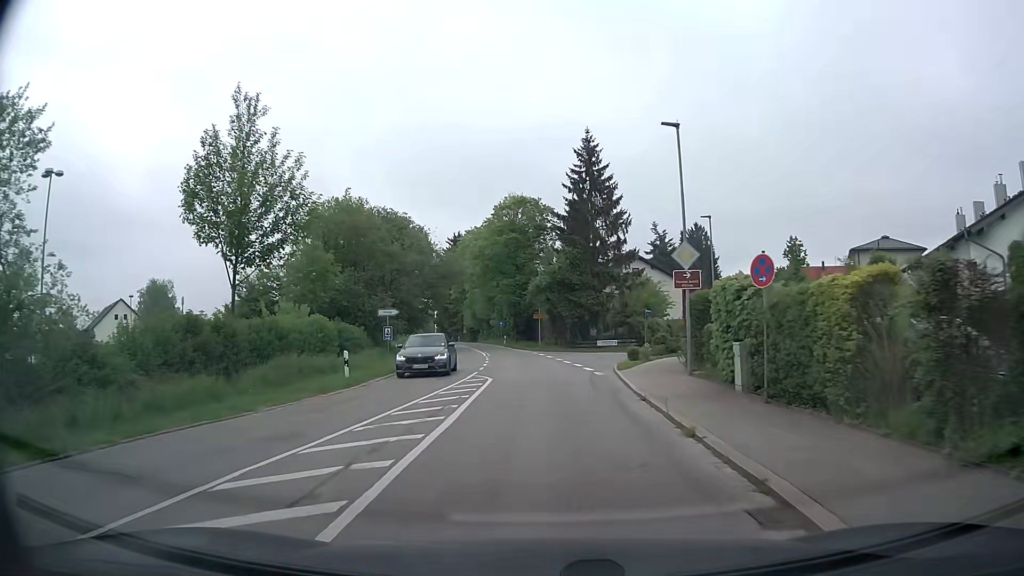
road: tertiary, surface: asphalt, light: Day
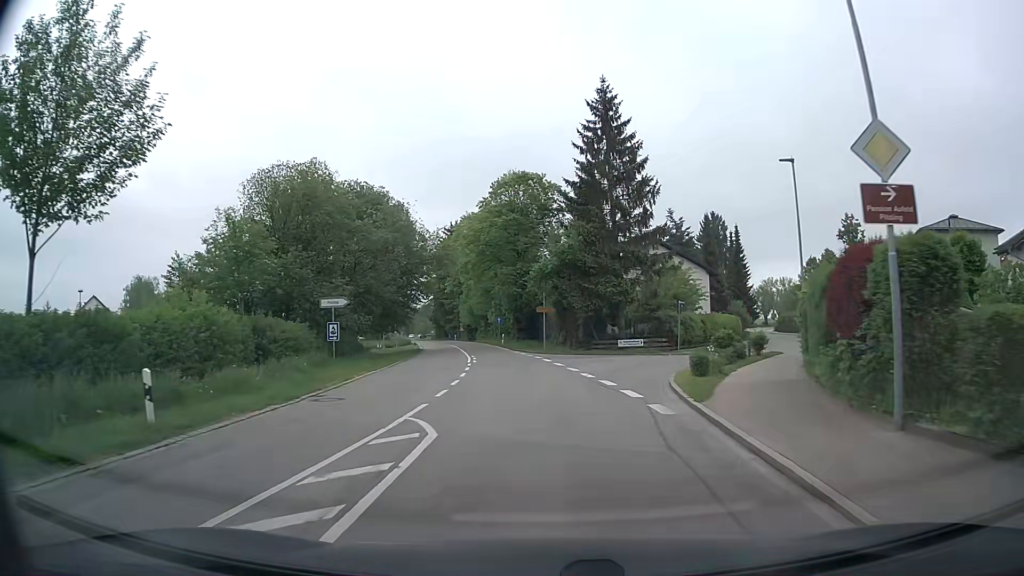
(-0.1, +11.2) m; 0°
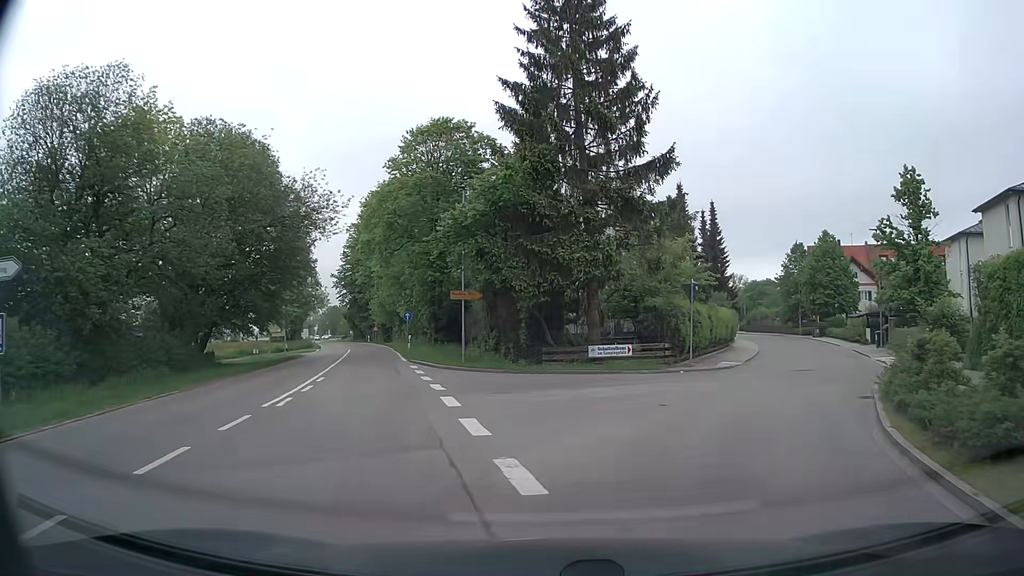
(+0.4, +16.9) m; +5°
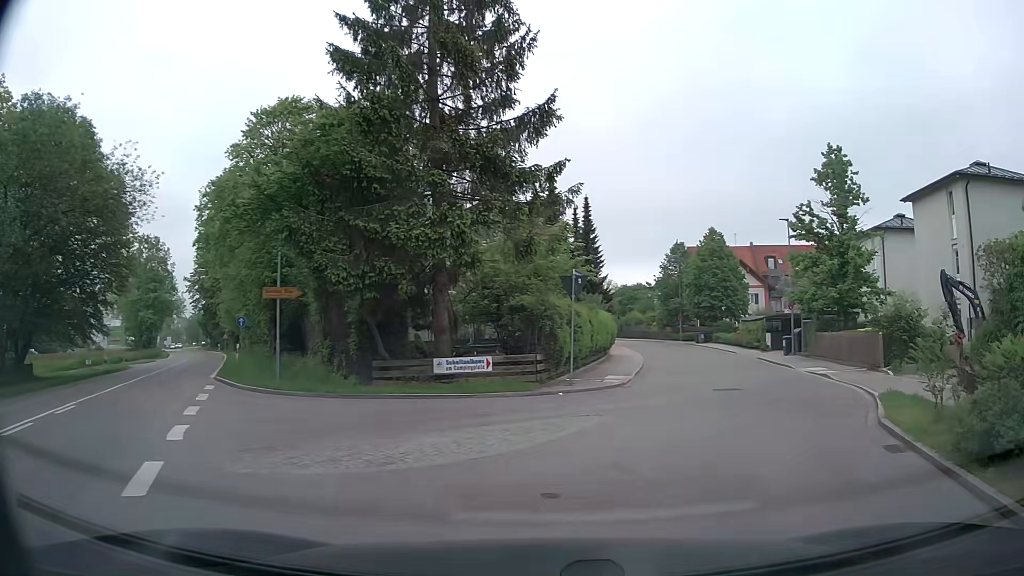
(+0.6, +6.0) m; +11°
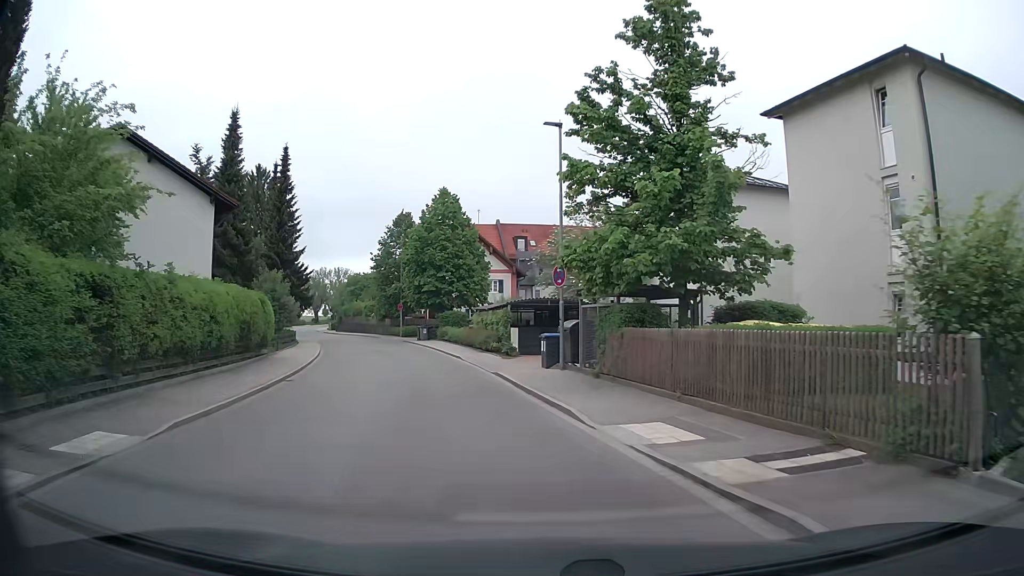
(+4.8, +15.5) m; +22°
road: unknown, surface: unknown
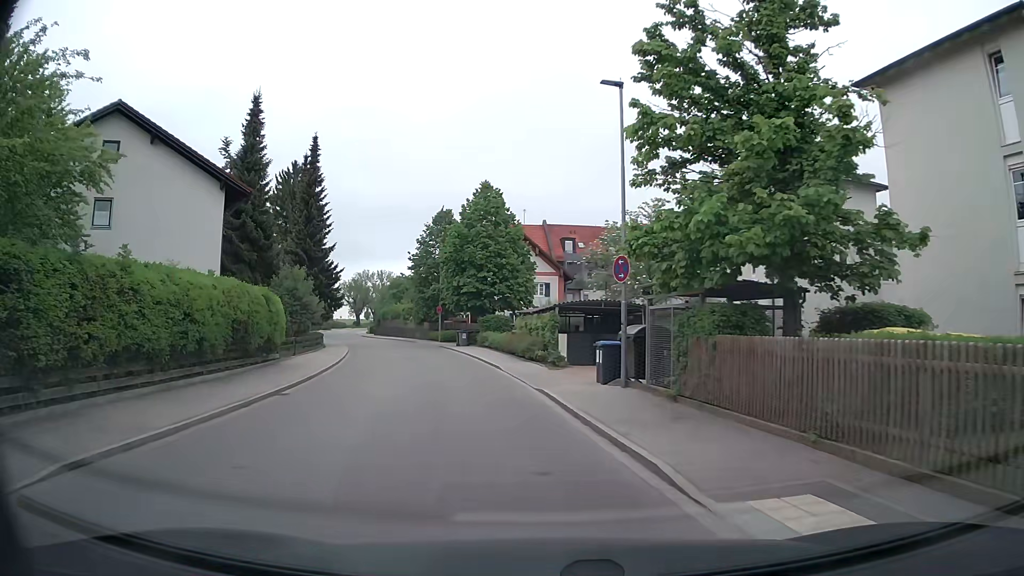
(-0.1, +3.8) m; -4°
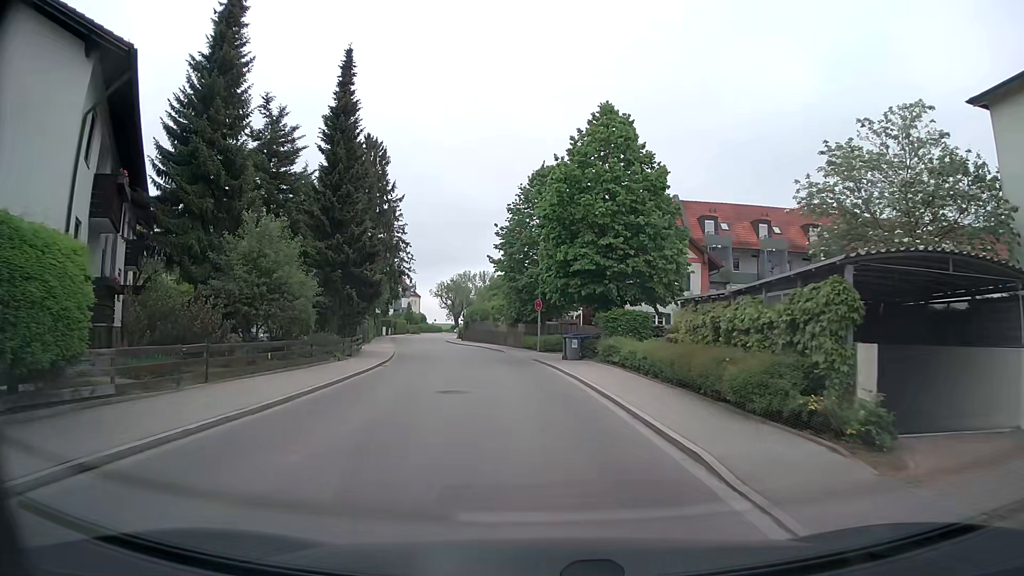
(-1.7, +16.8) m; -9°
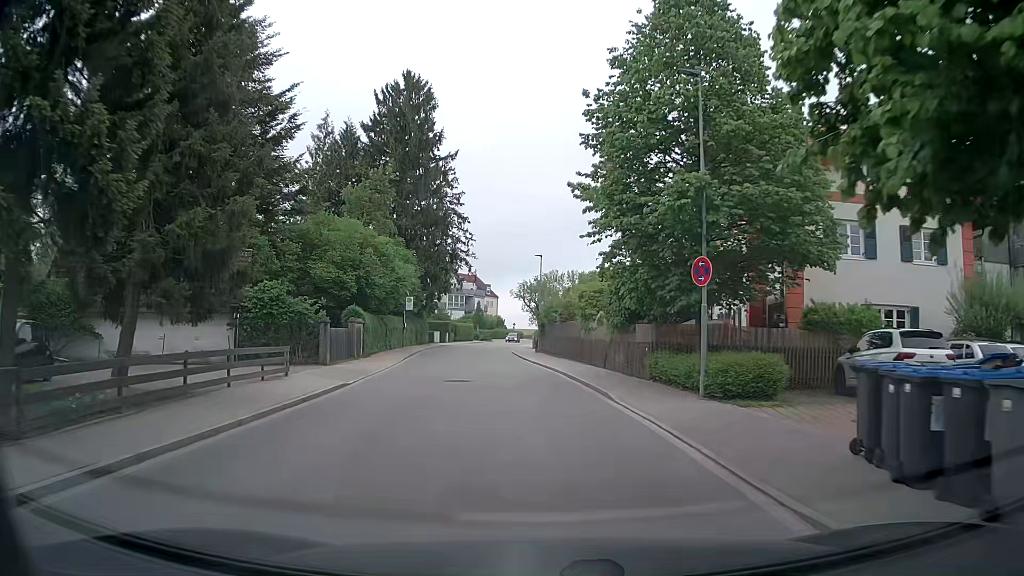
(-1.4, +23.5) m; -8°
(0, +10) (-1, +20) (-2, +30) (-3, +40) (-4, +50) (-4, +60) (-5, +70) (-4, +80) (-3, +90) (-2, +100) m
